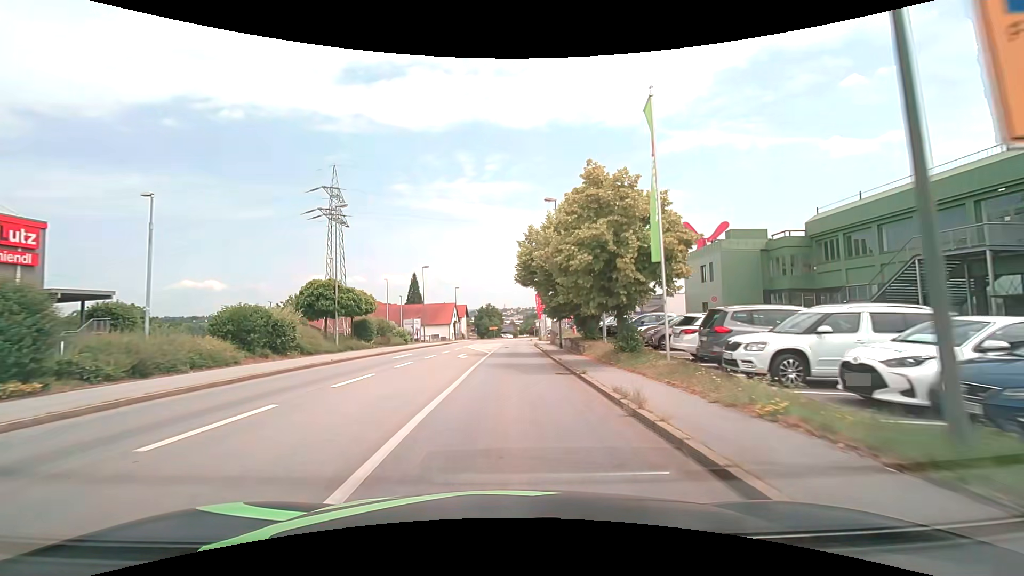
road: tertiary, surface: asphalt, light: Day
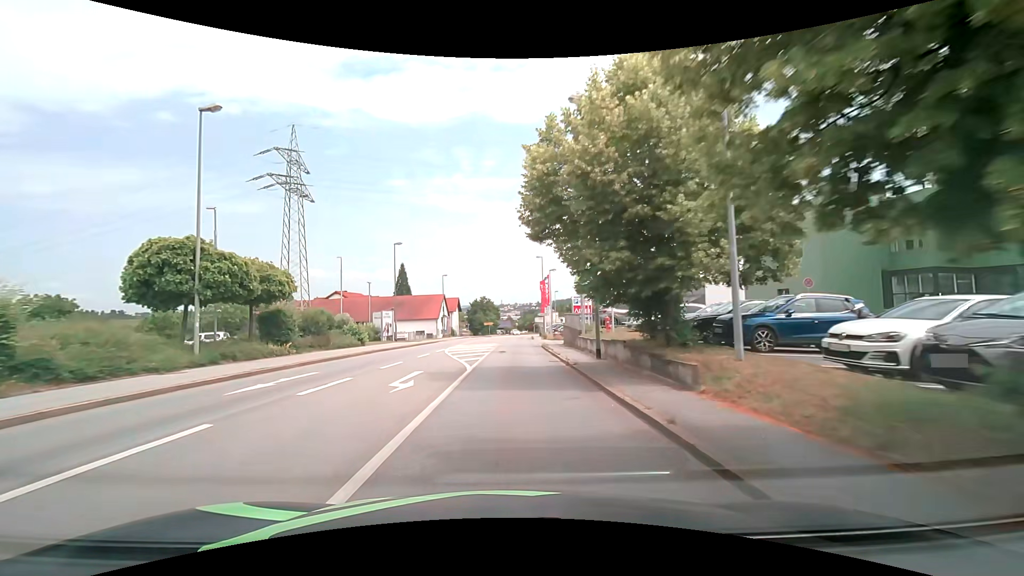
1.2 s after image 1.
(+0.1, +14.6) m; 0°
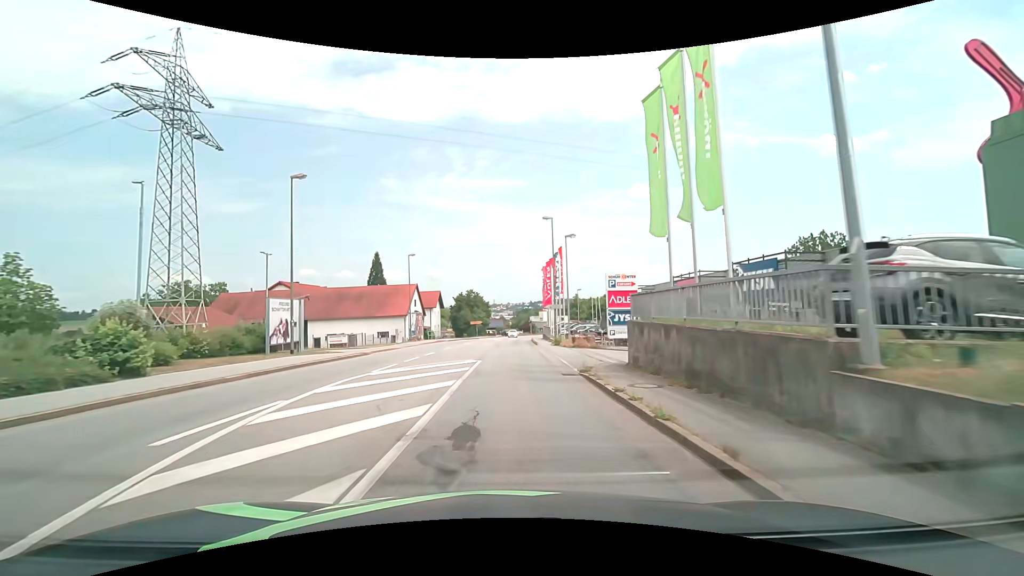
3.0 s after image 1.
(+0.1, +21.9) m; +1°
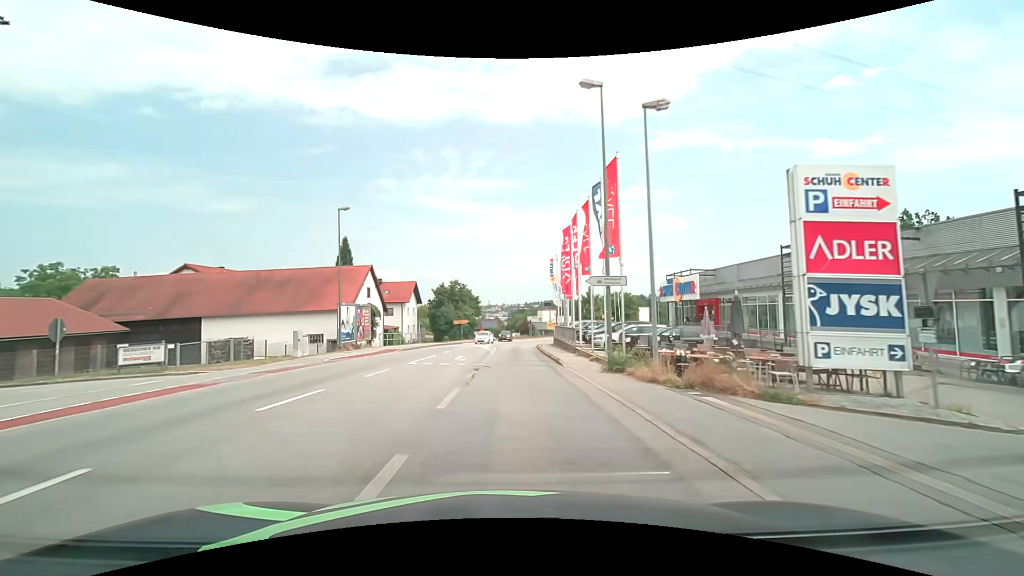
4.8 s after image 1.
(+0.1, +22.2) m; 0°
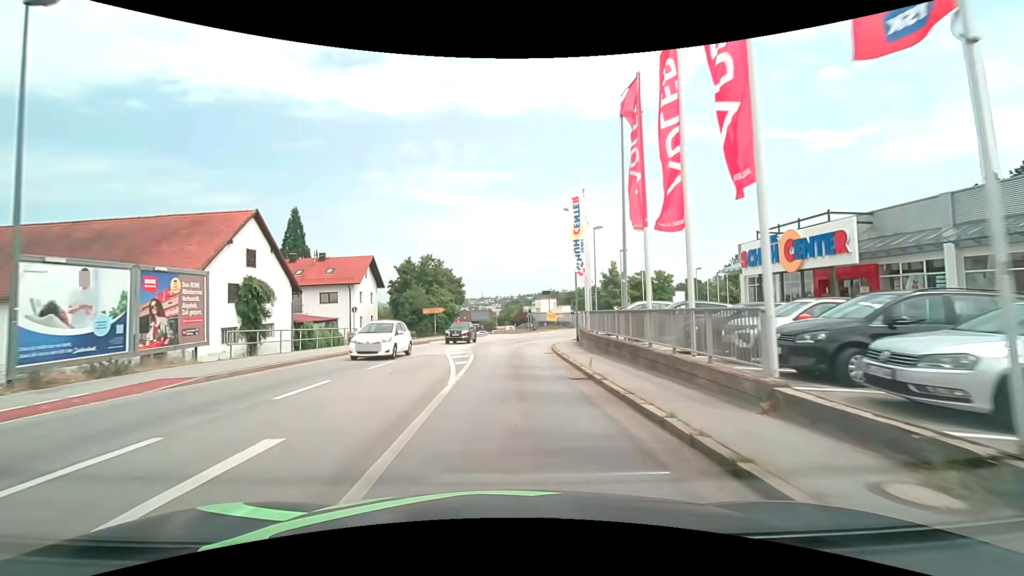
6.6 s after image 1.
(+0.3, +21.9) m; +1°
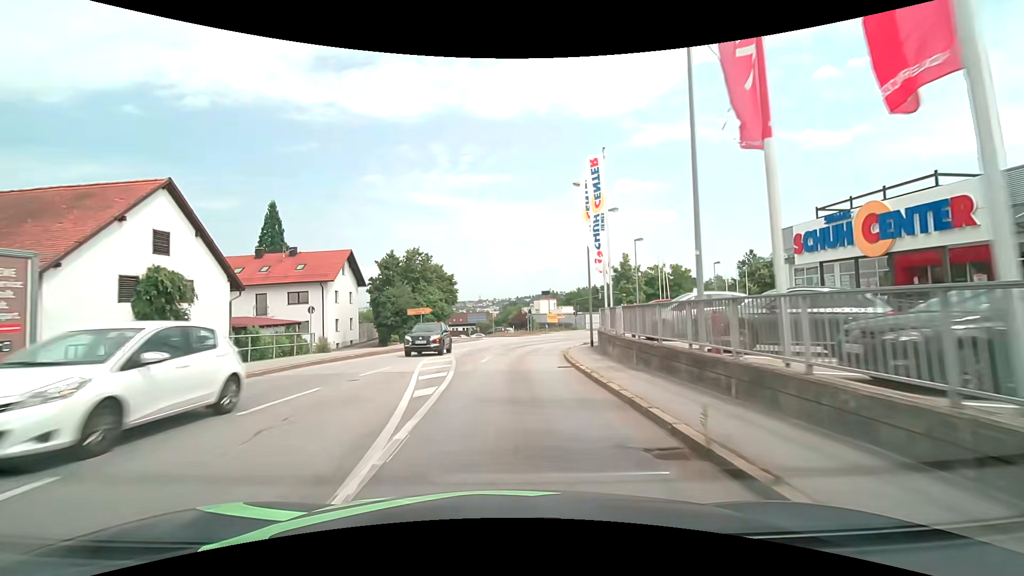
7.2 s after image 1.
(0.0, +7.1) m; 0°
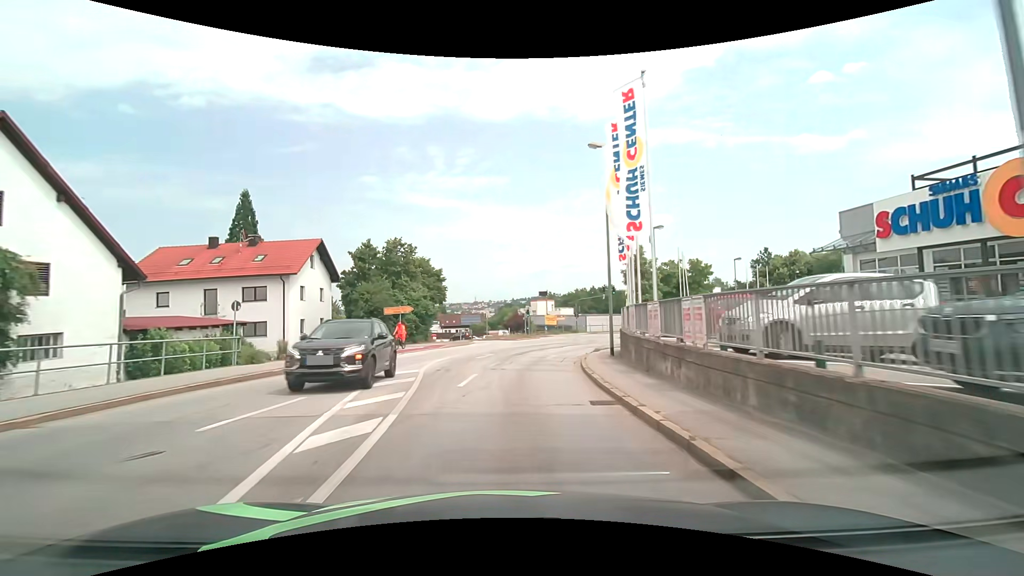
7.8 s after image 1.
(0.0, +7.0) m; +1°
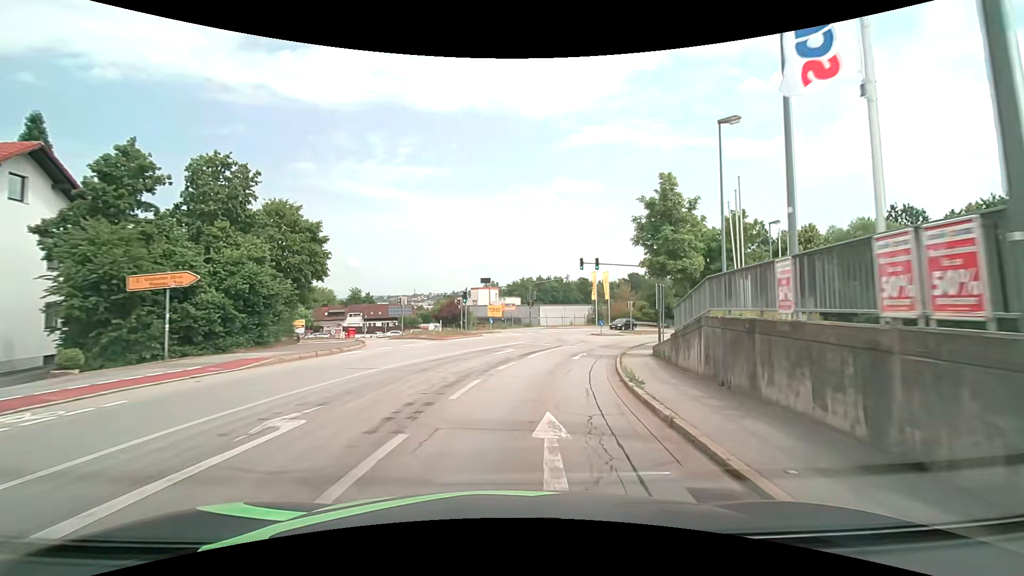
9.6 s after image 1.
(+0.7, +20.3) m; +6°
(+1, +10) (+2, +20) (+5, +30) (+8, +39) (+13, +48) (+18, +56) (+24, +64) (+30, +72) (+38, +79) (+45, +85) m
